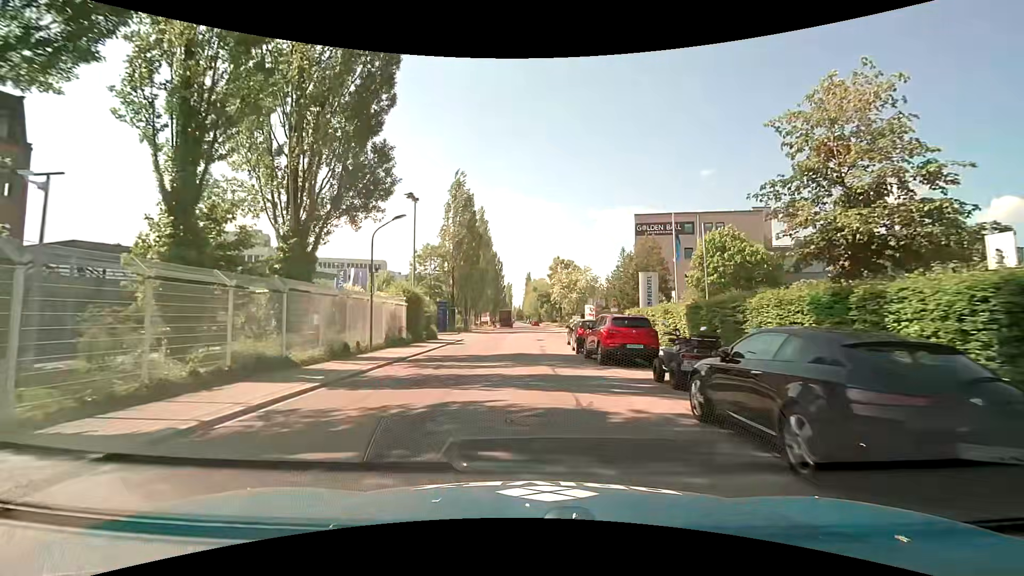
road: unclassified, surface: asphalt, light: Day
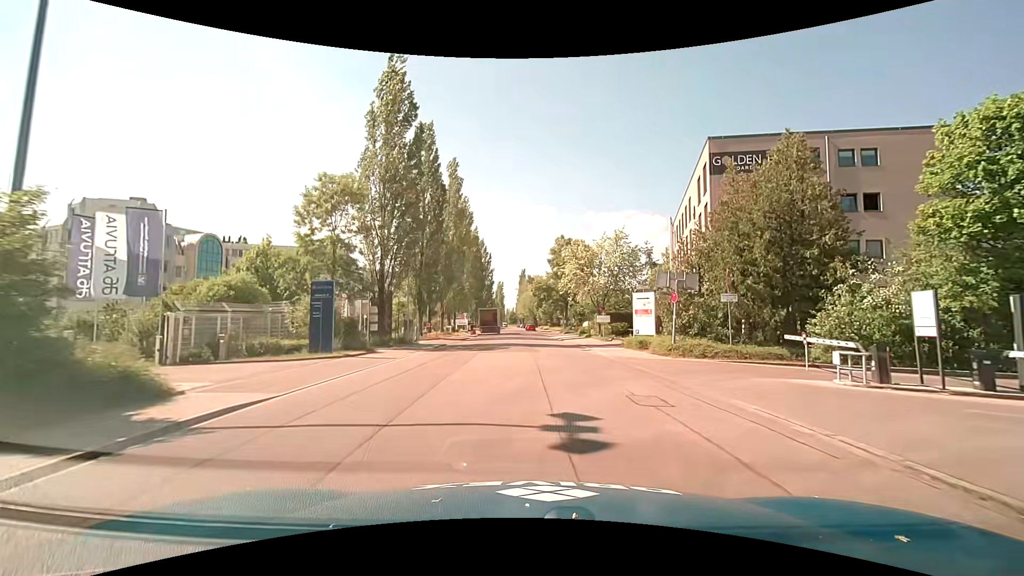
(0.0, +28.5) m; 0°
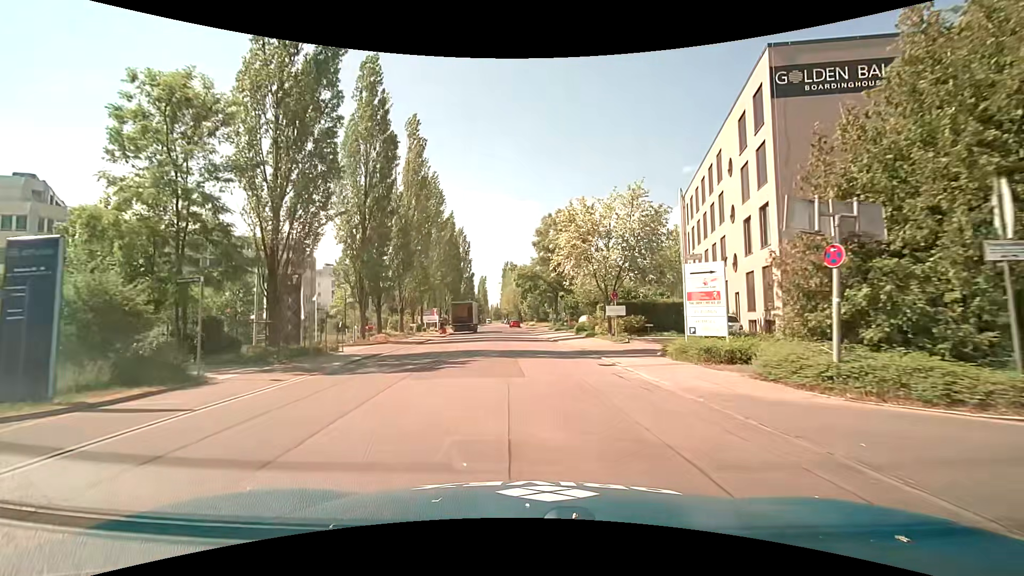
(+0.3, +12.2) m; +2°
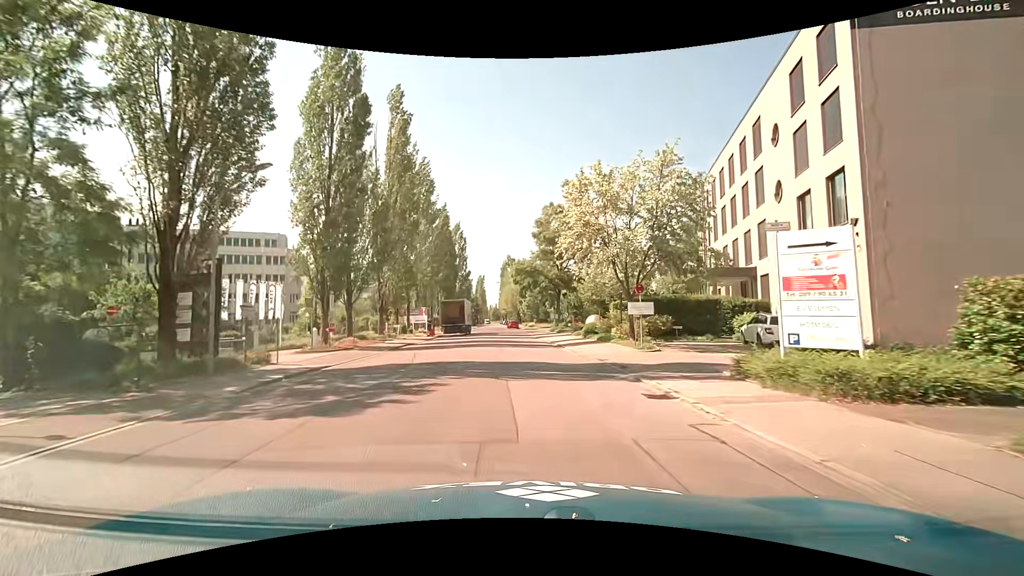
(0.0, +6.3) m; 0°
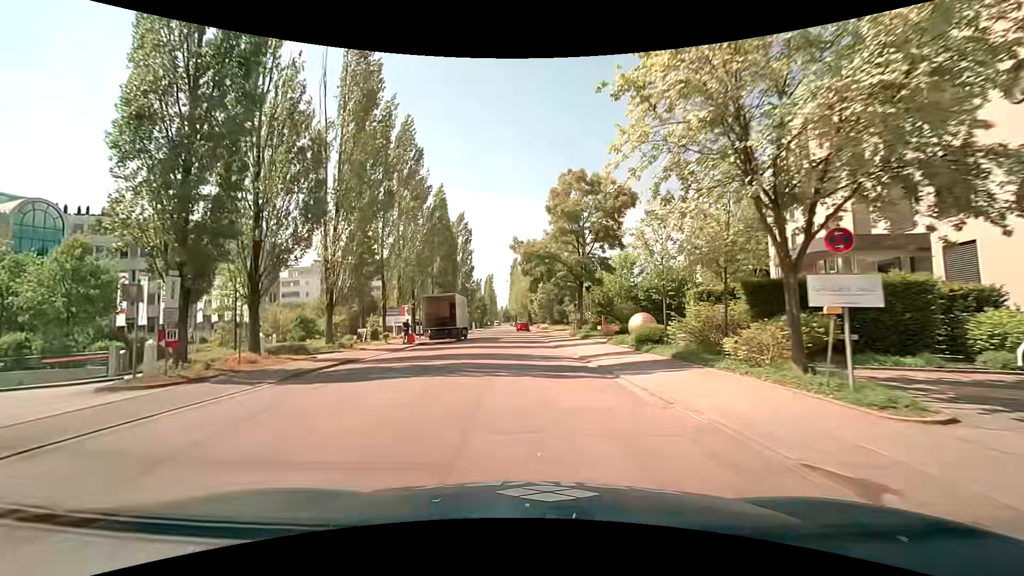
(-0.1, +12.7) m; -1°
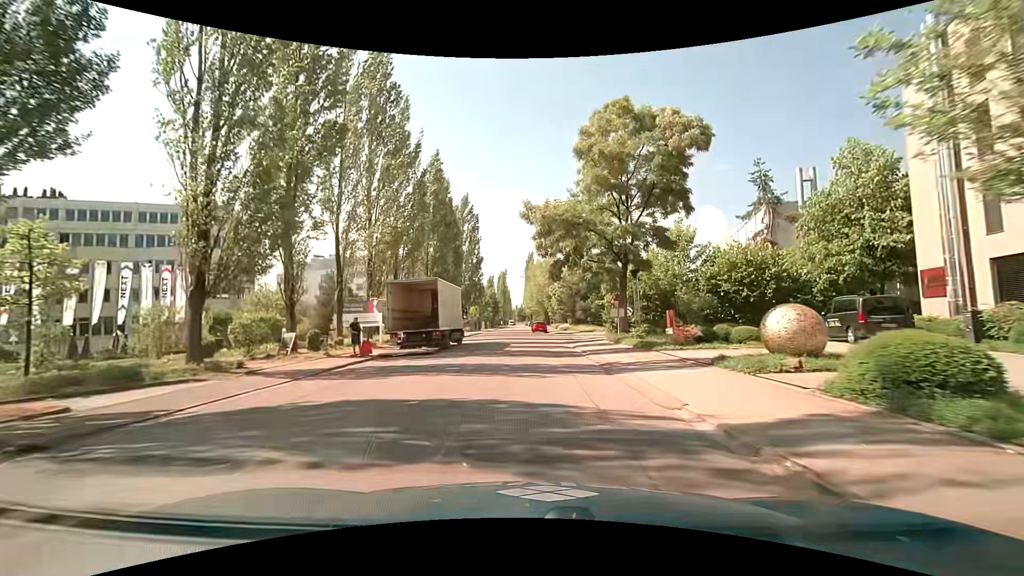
(-0.3, +12.8) m; -1°
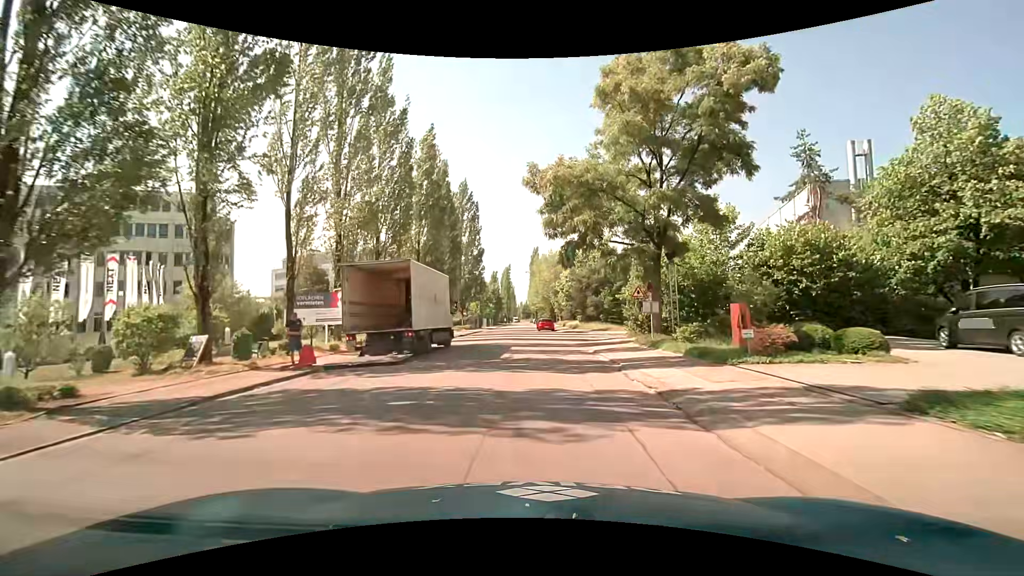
(-0.1, +6.5) m; -1°
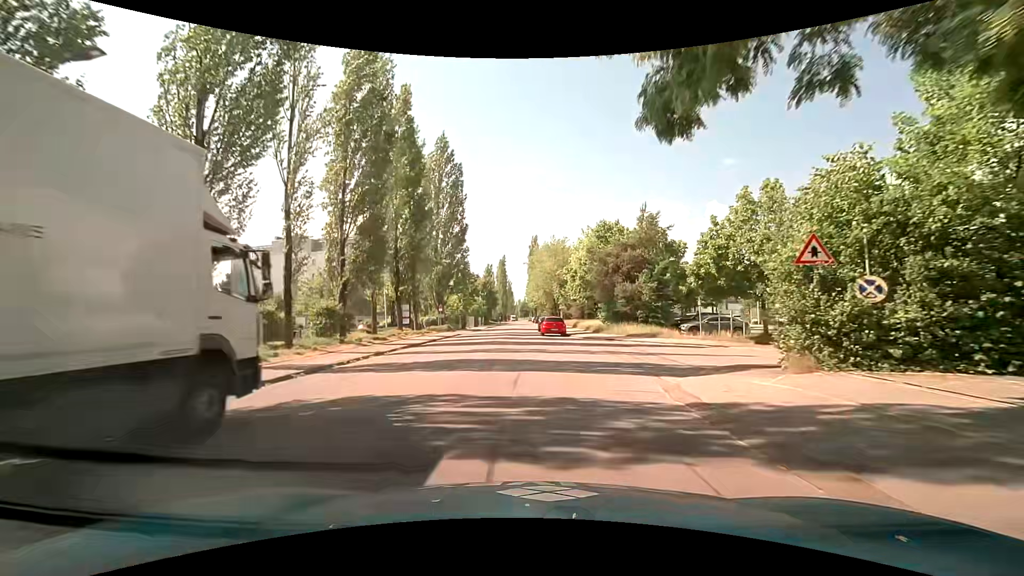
(-0.1, +18.9) m; 0°
(0, +10) (0, +20) (-1, +30) (-1, +40) (-1, +50) (-1, +60) (-2, +70) (-2, +80) (-1, +90) (-1, +100) m
